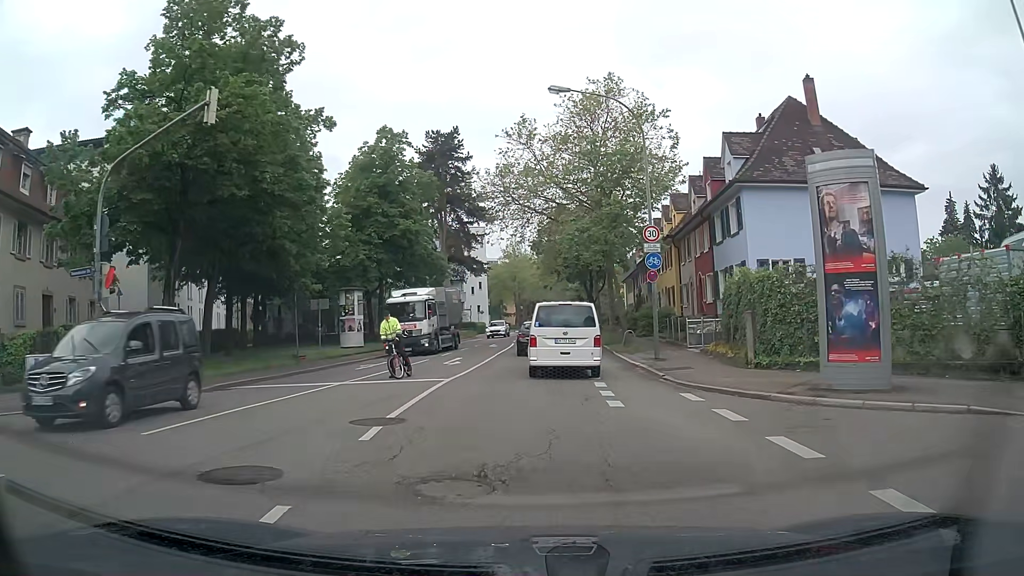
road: secondary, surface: asphalt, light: Day
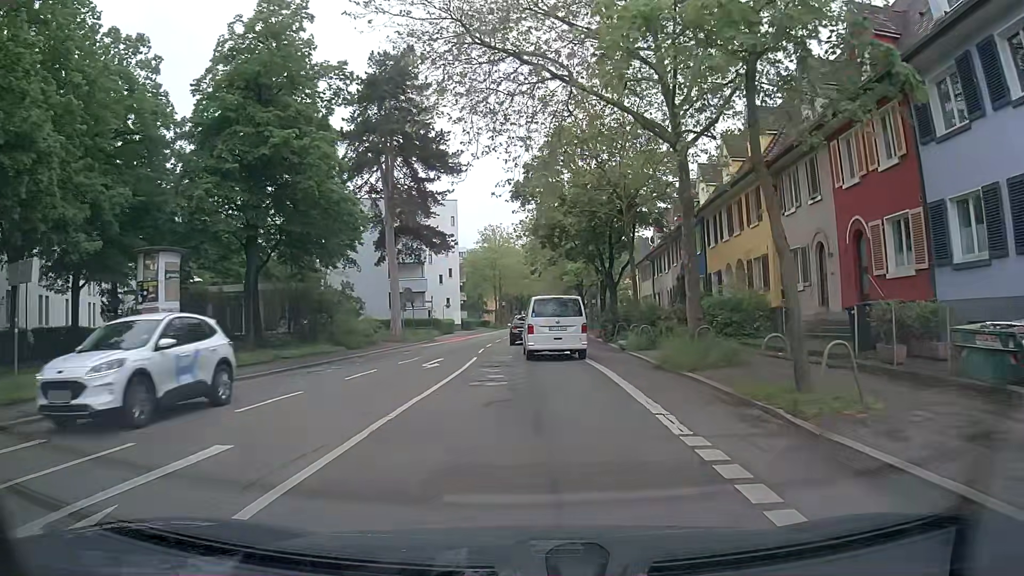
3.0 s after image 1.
(+0.1, +21.9) m; +1°
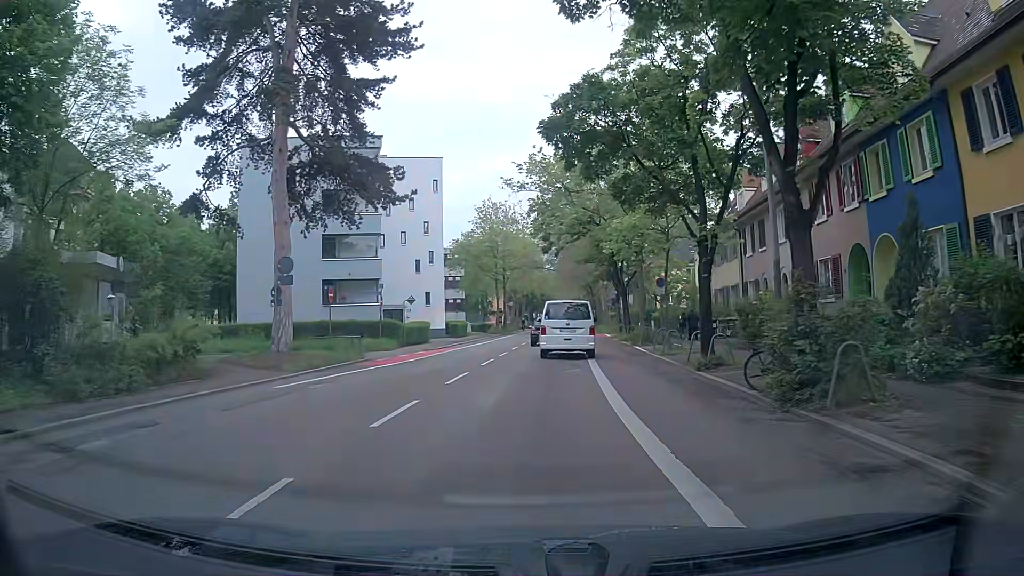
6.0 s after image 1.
(+0.1, +24.0) m; 0°
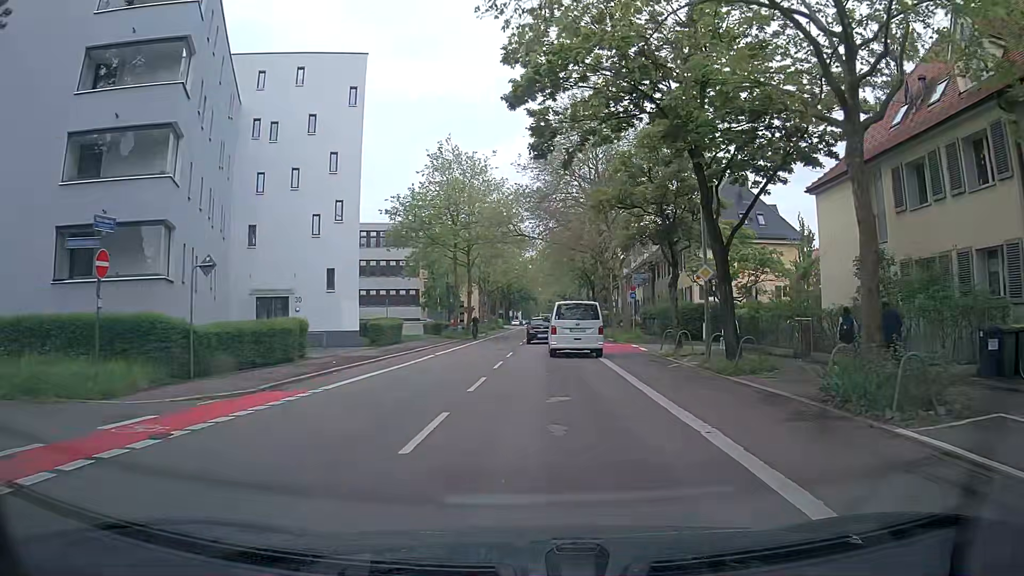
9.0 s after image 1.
(-0.1, +25.1) m; +1°
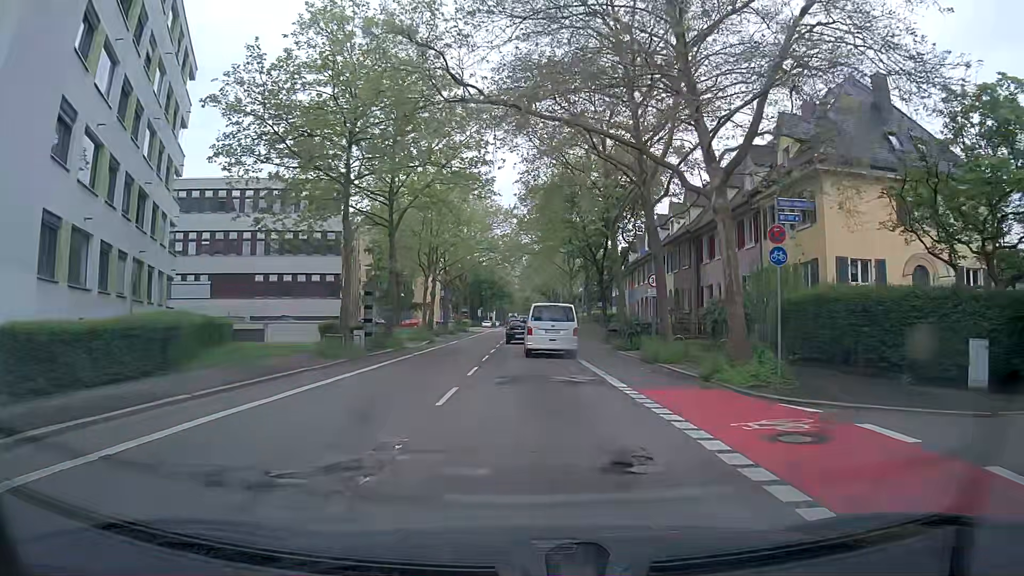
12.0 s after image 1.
(+0.4, +26.5) m; +2°
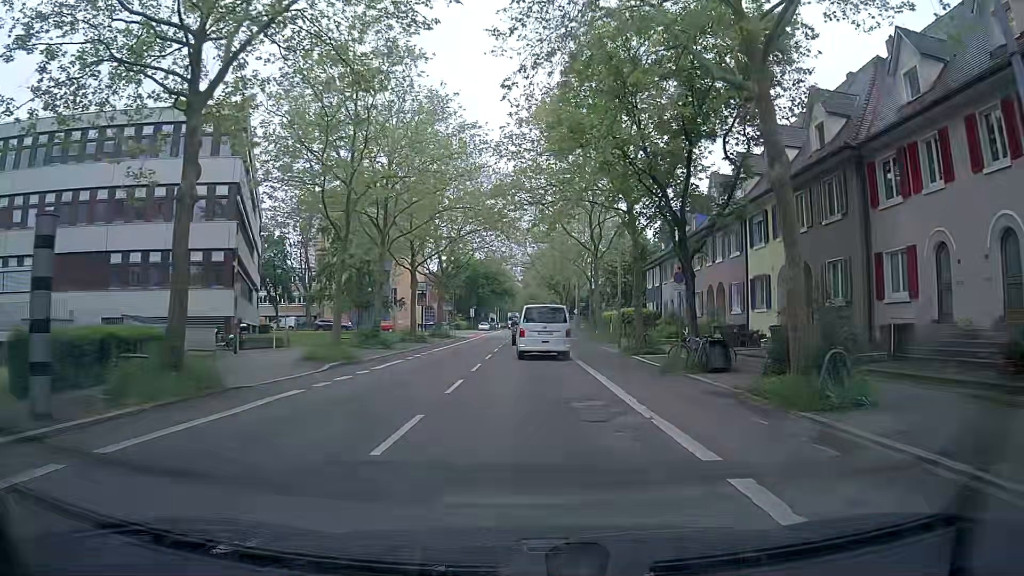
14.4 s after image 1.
(-0.2, +22.1) m; 0°
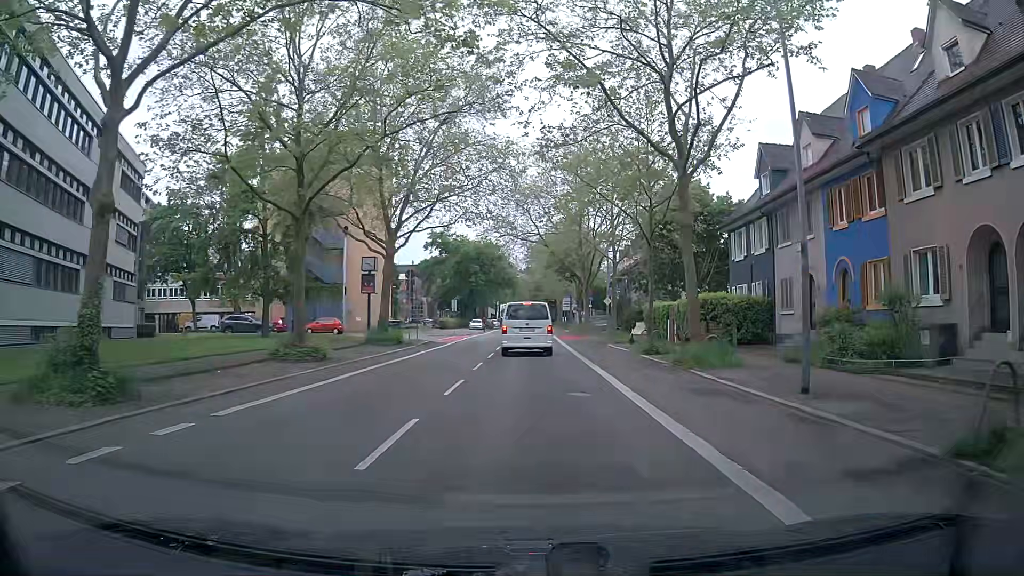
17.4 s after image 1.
(-0.3, +25.1) m; -1°
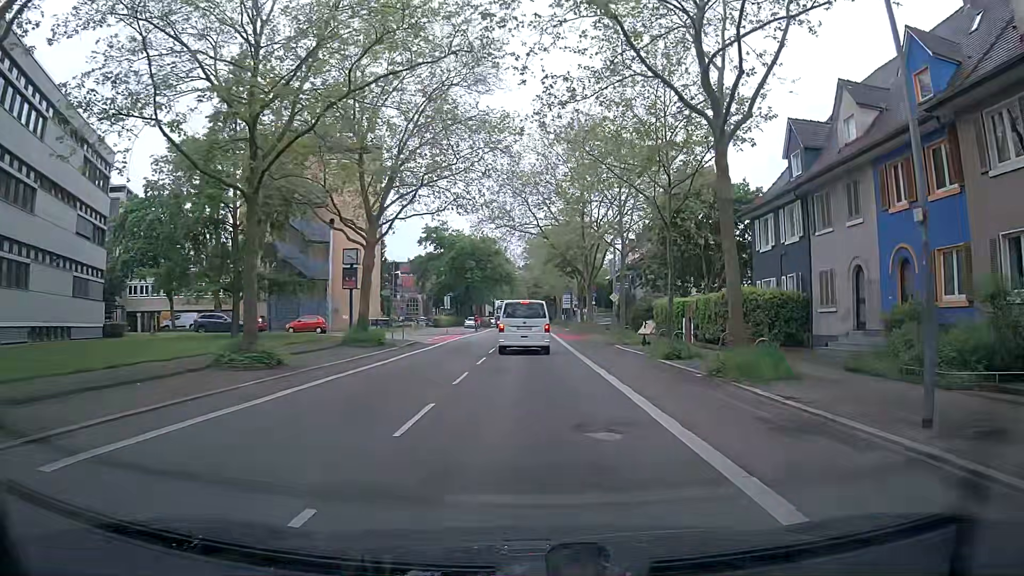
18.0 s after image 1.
(0.0, +4.3) m; +1°
